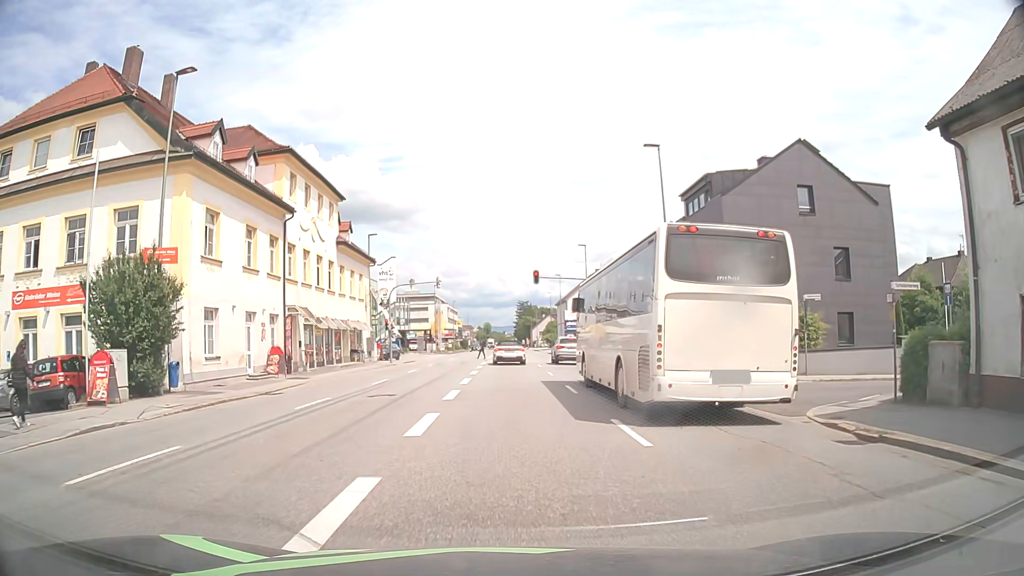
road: tertiary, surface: asphalt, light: Day
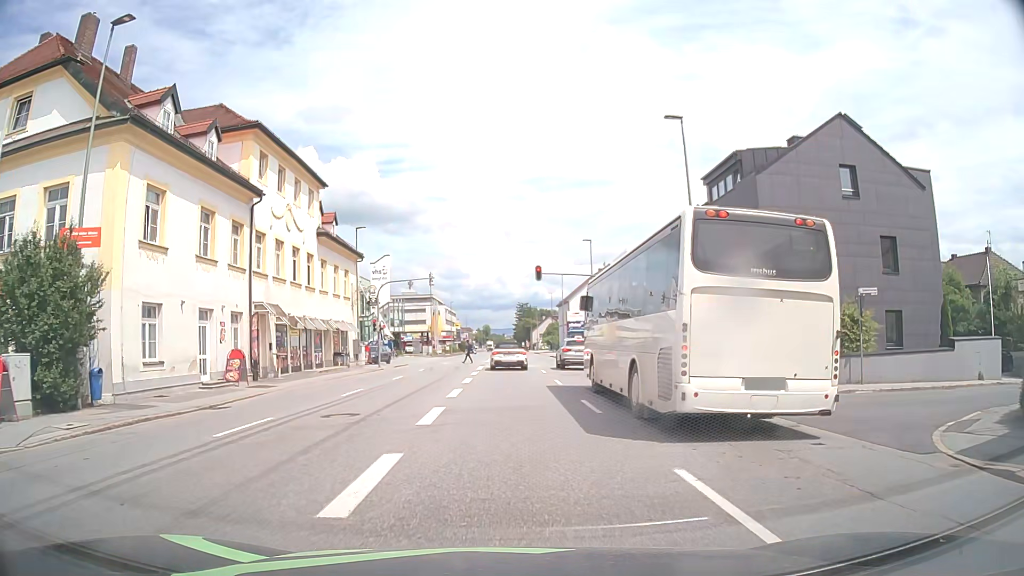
(0.0, +4.5) m; +1°
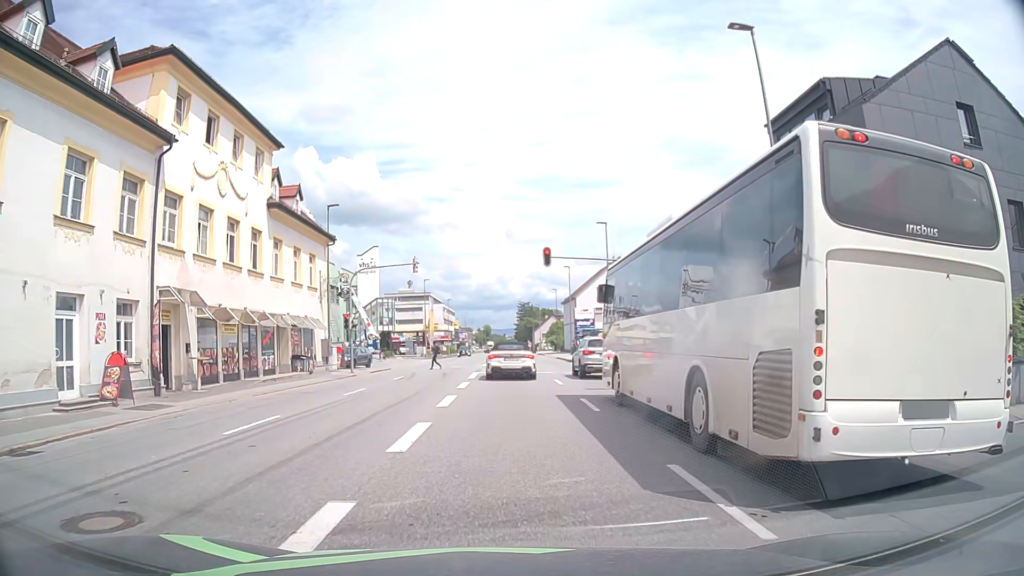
(0.0, +8.6) m; 0°
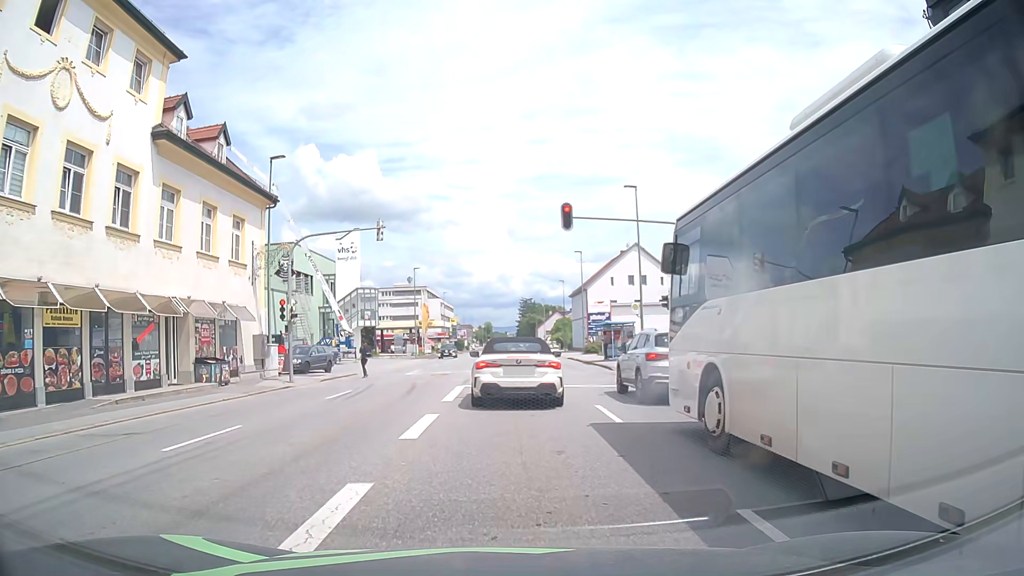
(0.0, +11.1) m; 0°
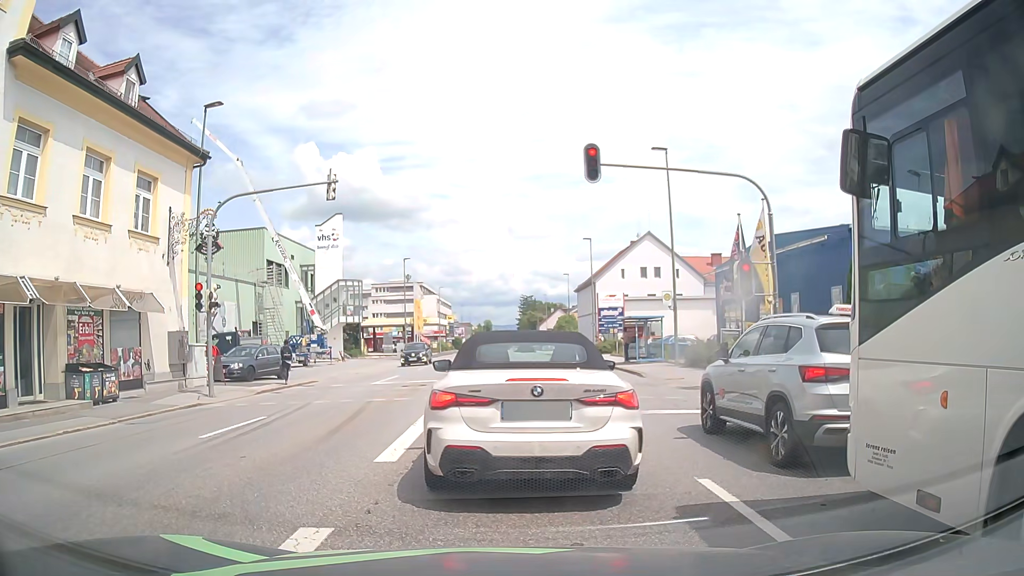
(0.0, +7.4) m; +2°
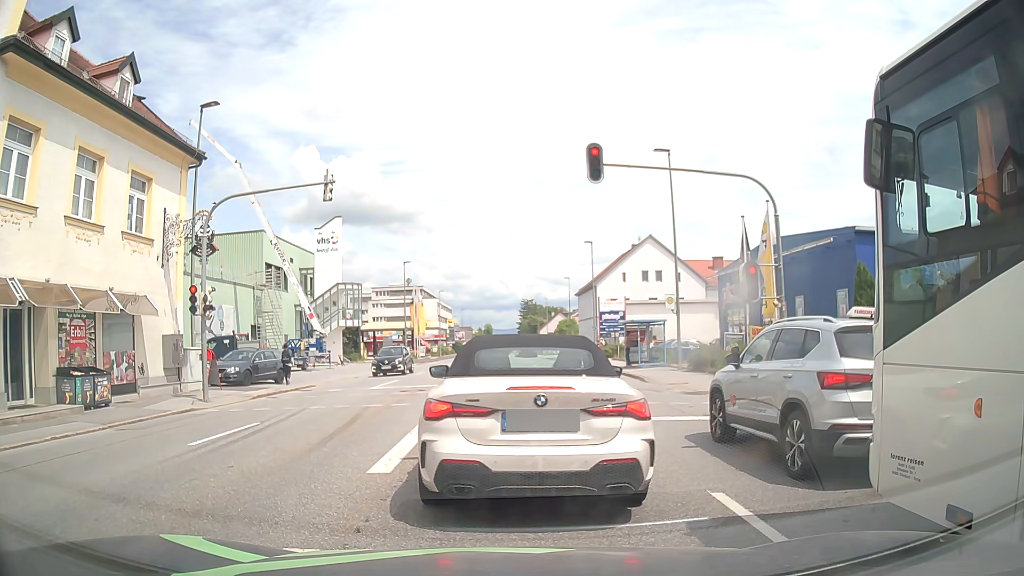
(0.0, +0.5) m; 0°
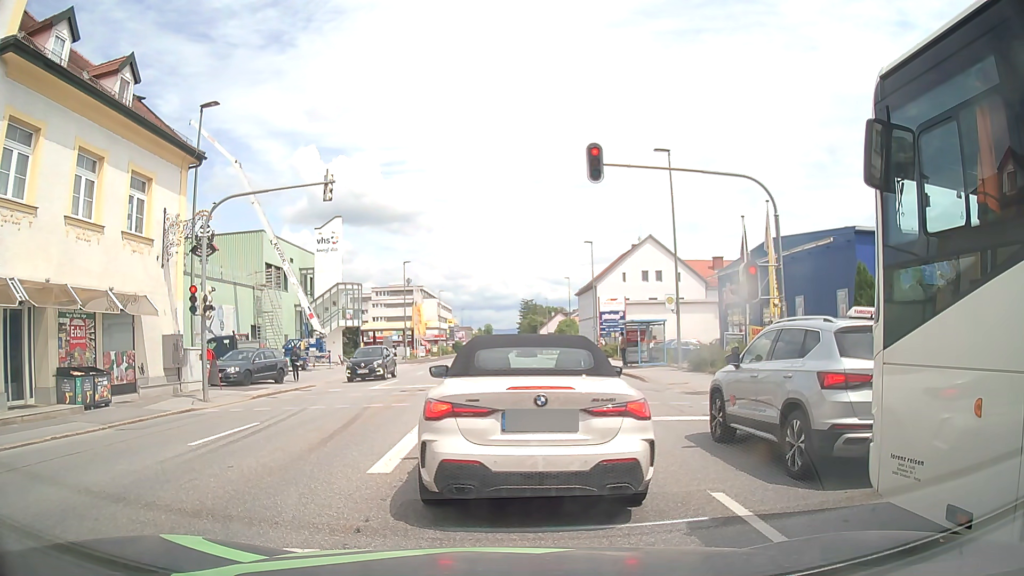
(0.0, 0.0) m; 0°
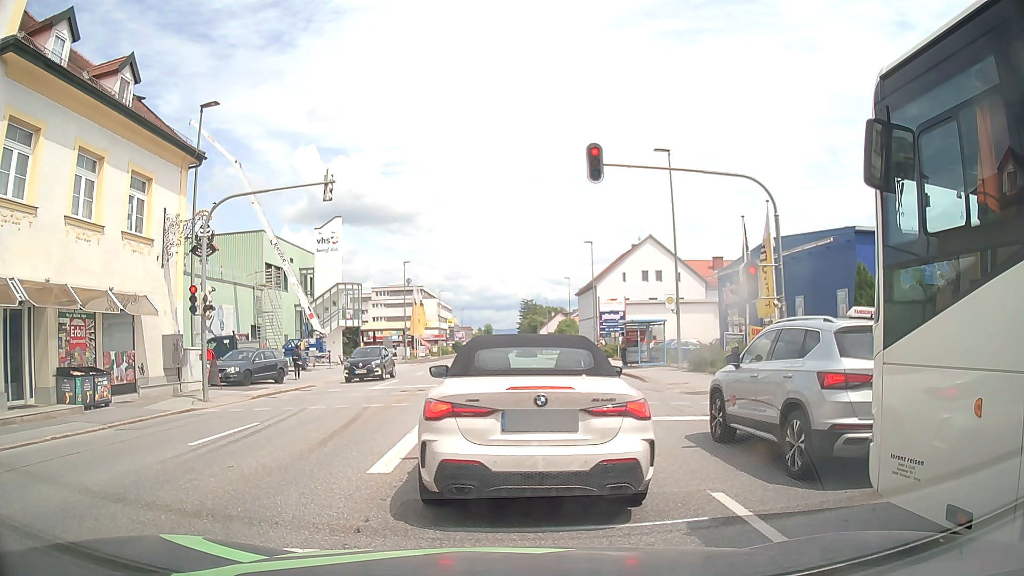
(0.0, 0.0) m; 0°
(0, +10) (-1, +20) (-1, +30) (-1, +40) (-2, +50) (-2, +60) (-2, +70) (-2, +80) (-3, +90) (-3, +100) m
